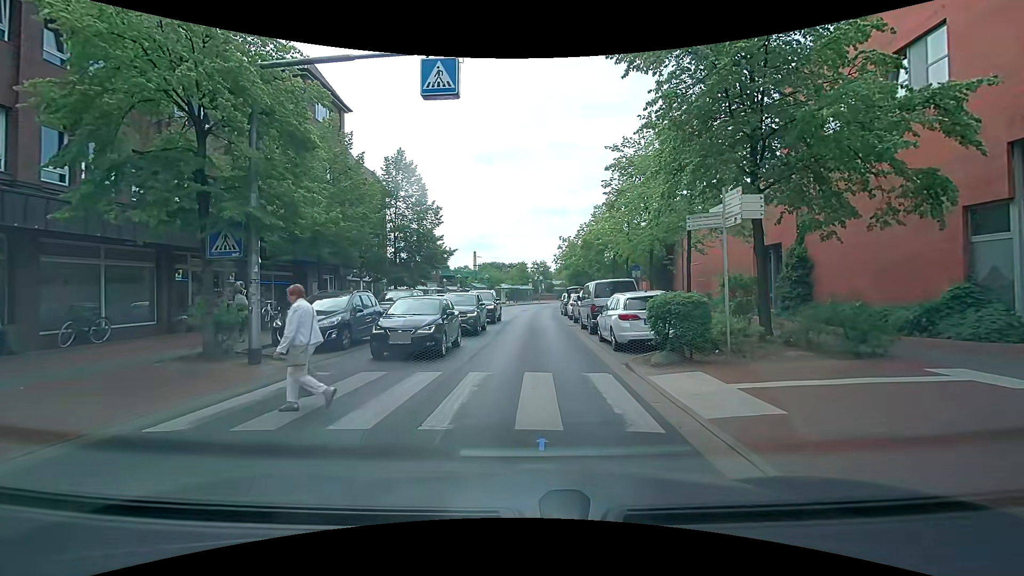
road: unclassified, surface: asphalt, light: Day
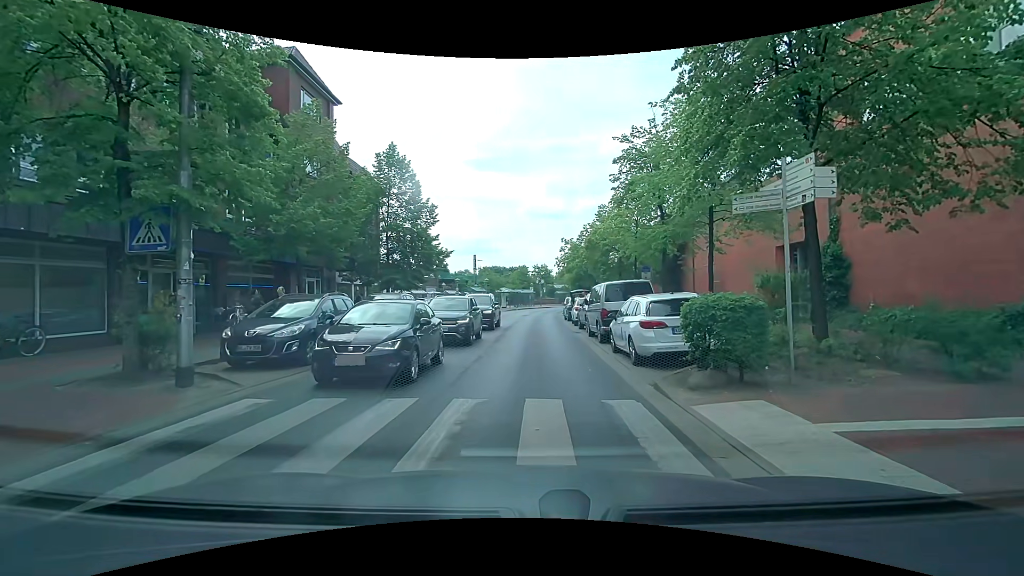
(0.0, +2.1) m; +1°
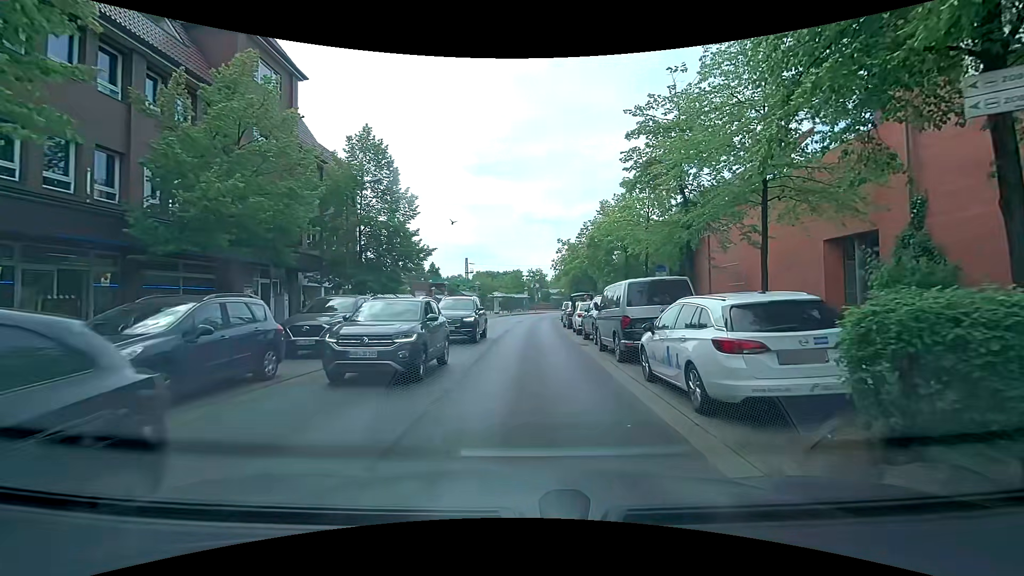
(0.0, +4.6) m; -1°
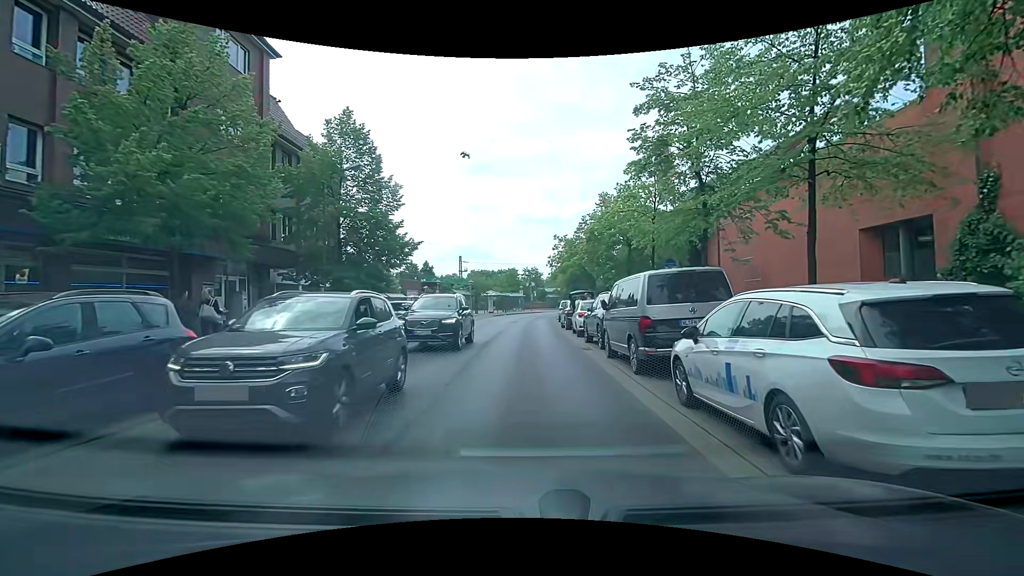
(+0.1, +2.5) m; +2°
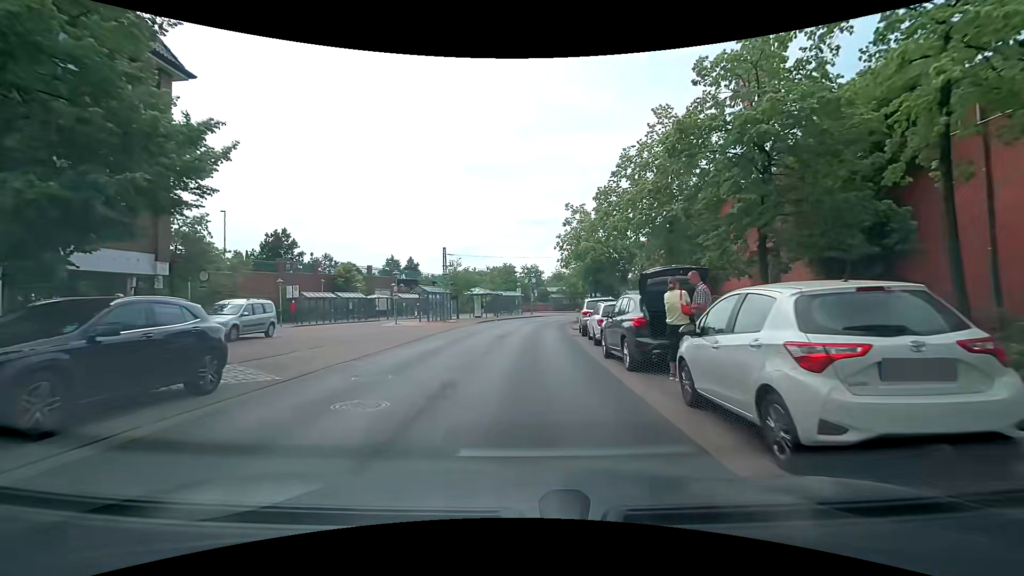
(0.0, +17.1) m; 0°
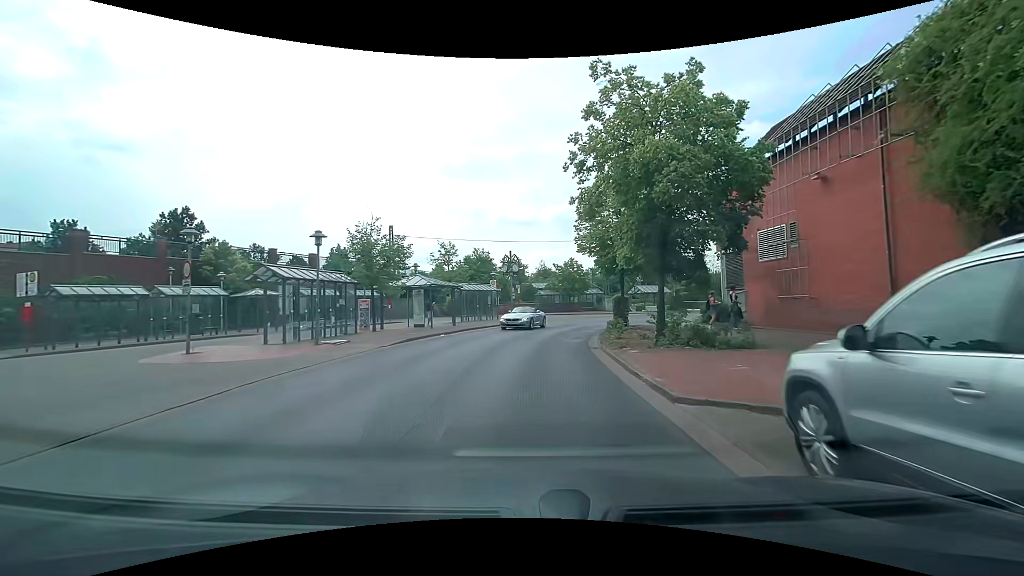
(+0.4, +21.2) m; +2°
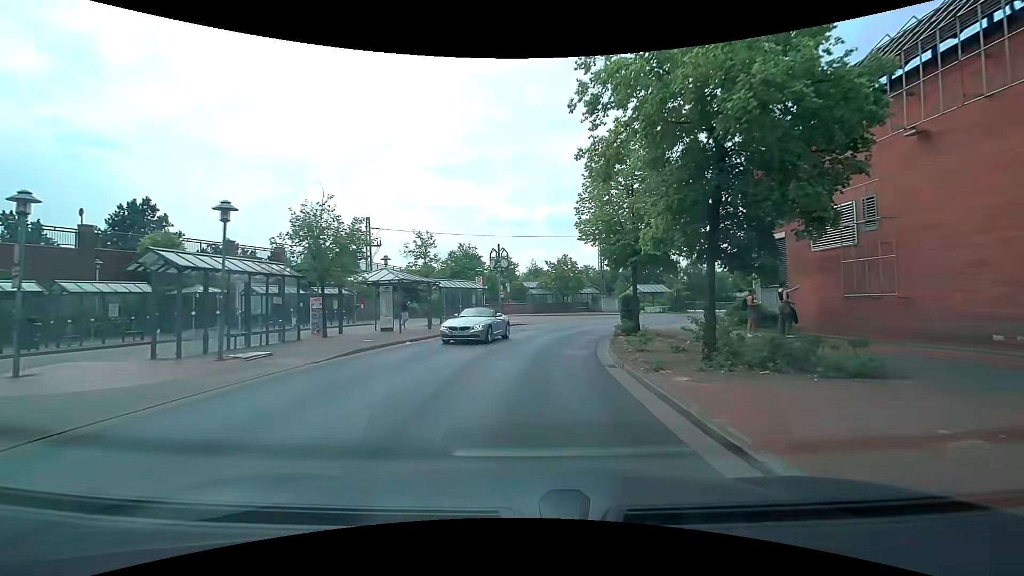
(0.0, +4.8) m; +1°
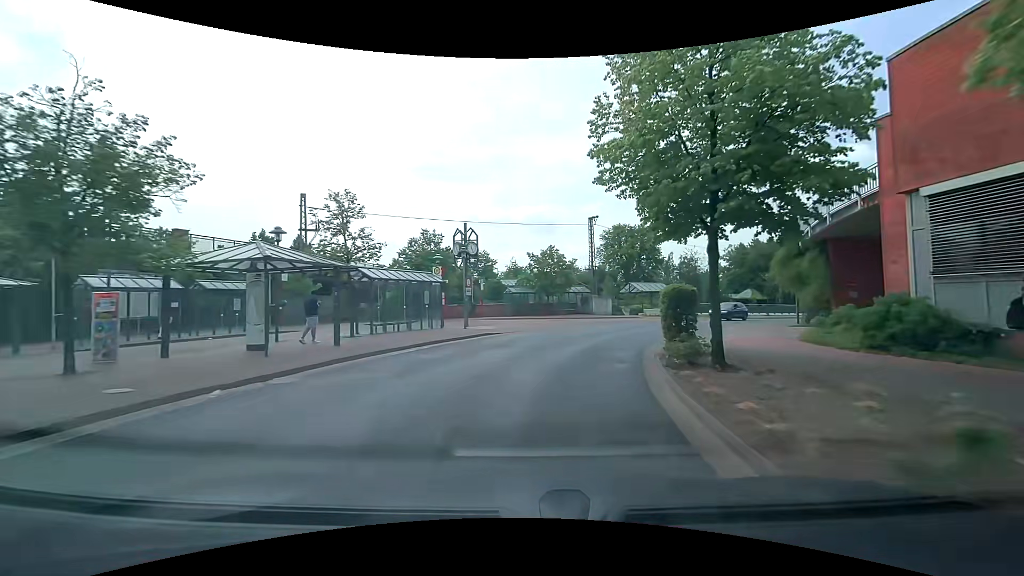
(+0.1, +10.0) m; +1°
(0, +10) (+3, +20) (+7, +29) (+13, +37) (+19, +44) (+27, +51) (+35, +57) (+44, +62) (+52, +67) (+62, +70) m
